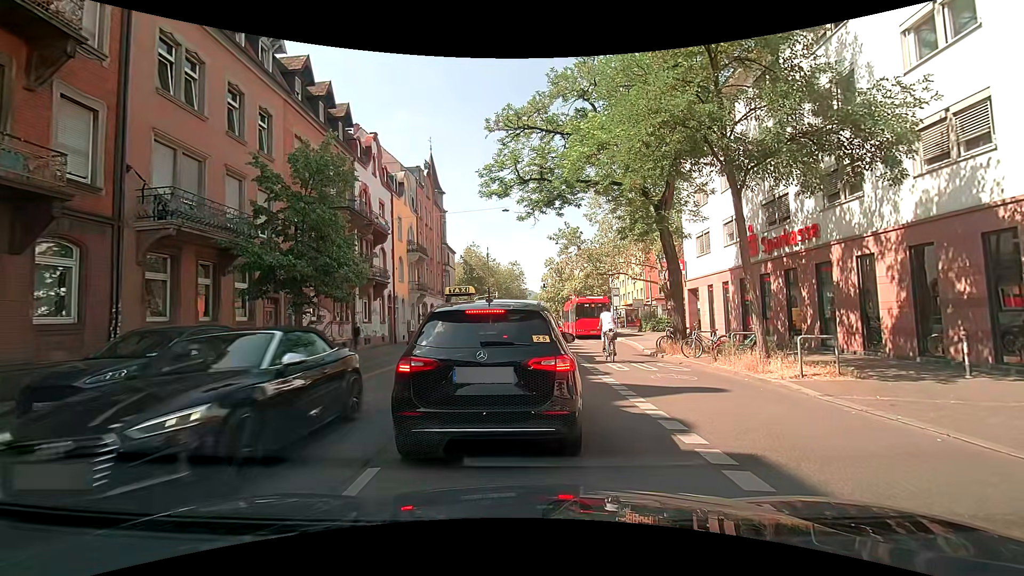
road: secondary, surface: asphalt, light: Day
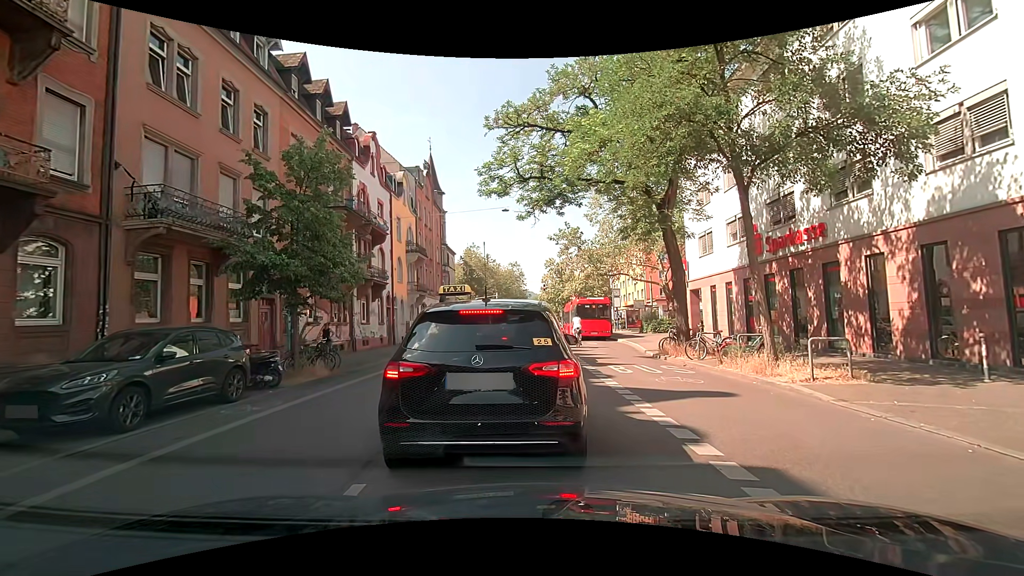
(0.0, +0.4) m; 0°
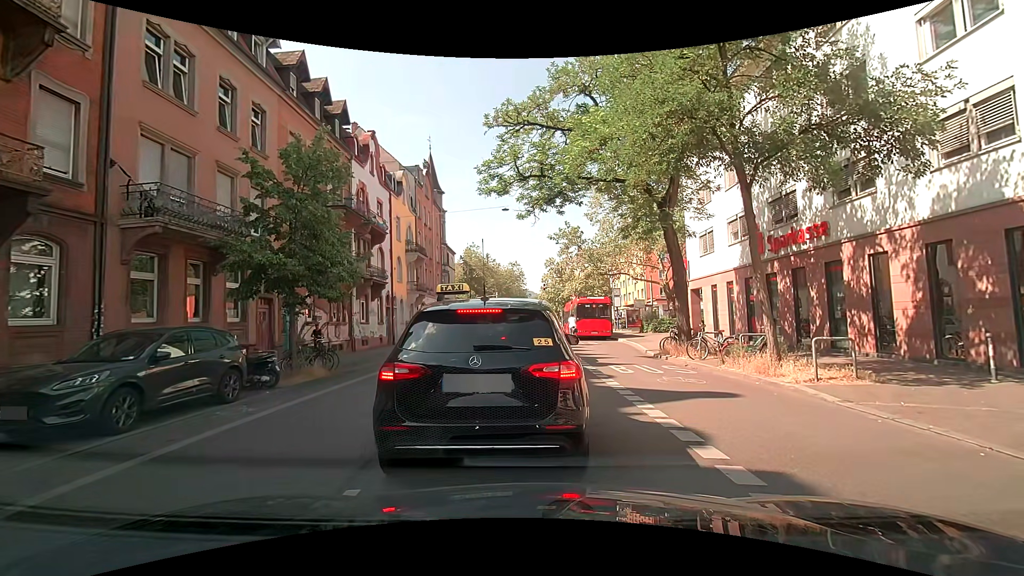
(0.0, +0.1) m; 0°
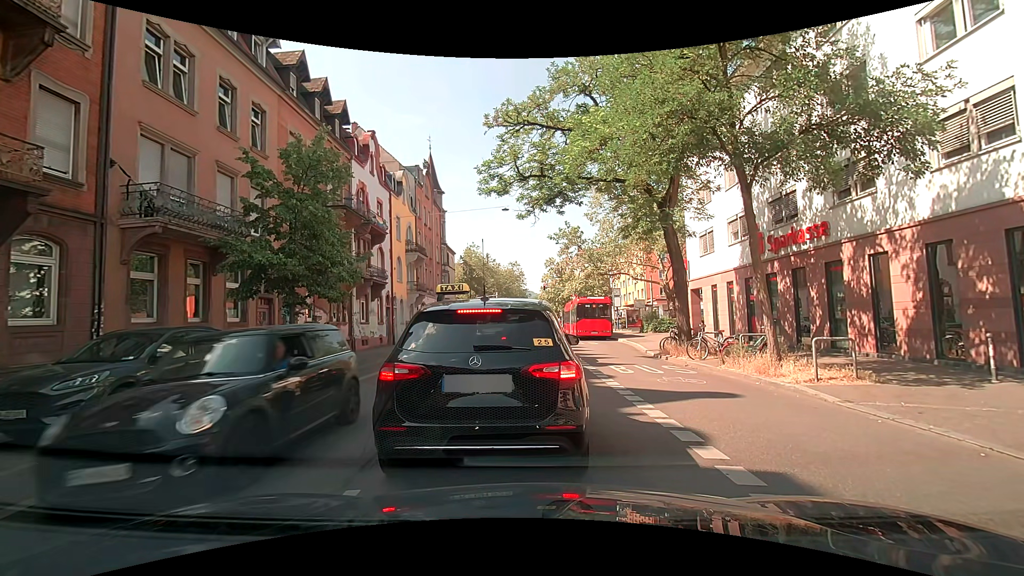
(0.0, +0.1) m; 0°
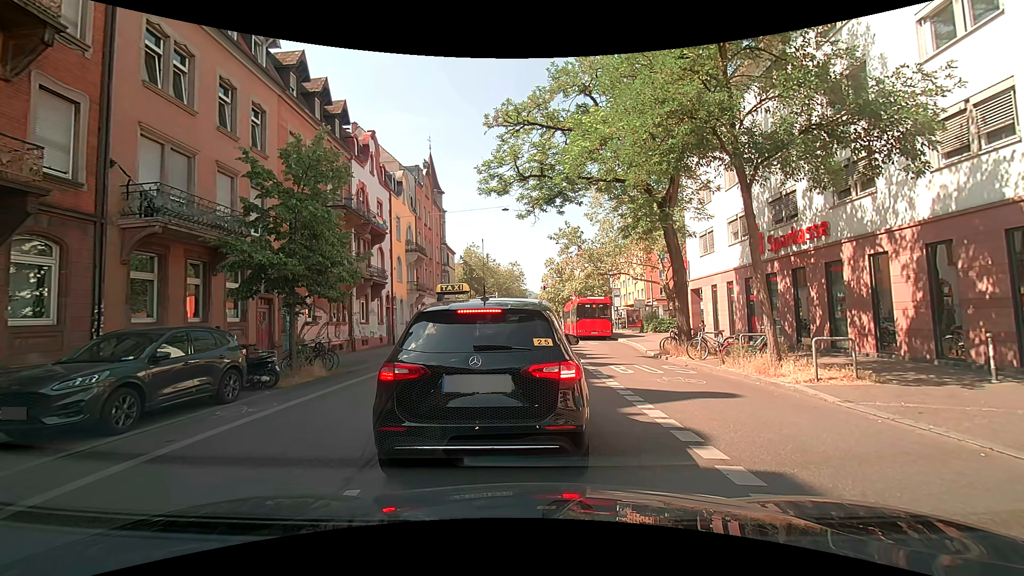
(0.0, 0.0) m; 0°
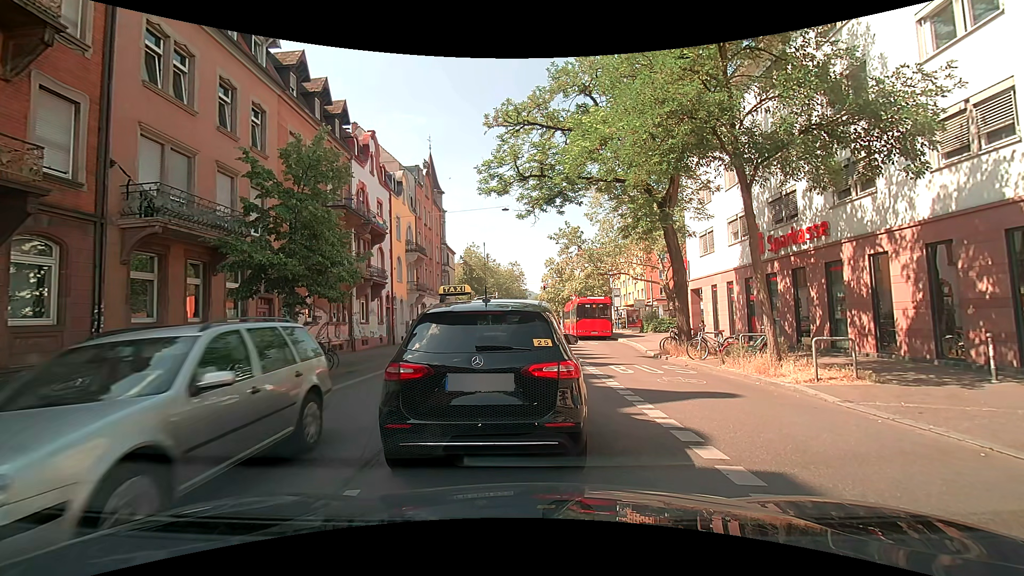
(0.0, 0.0) m; 0°
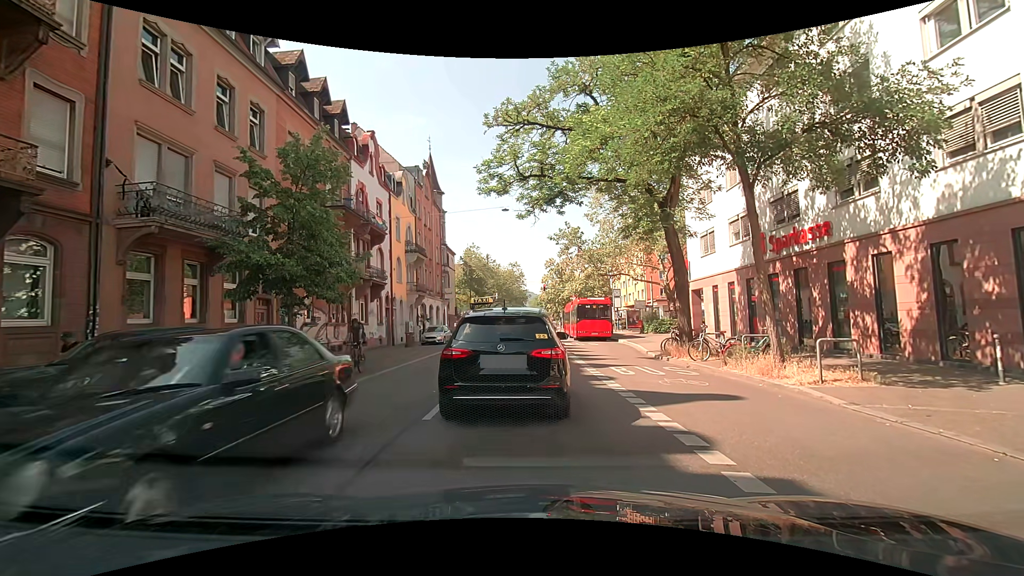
(0.0, +0.1) m; 0°
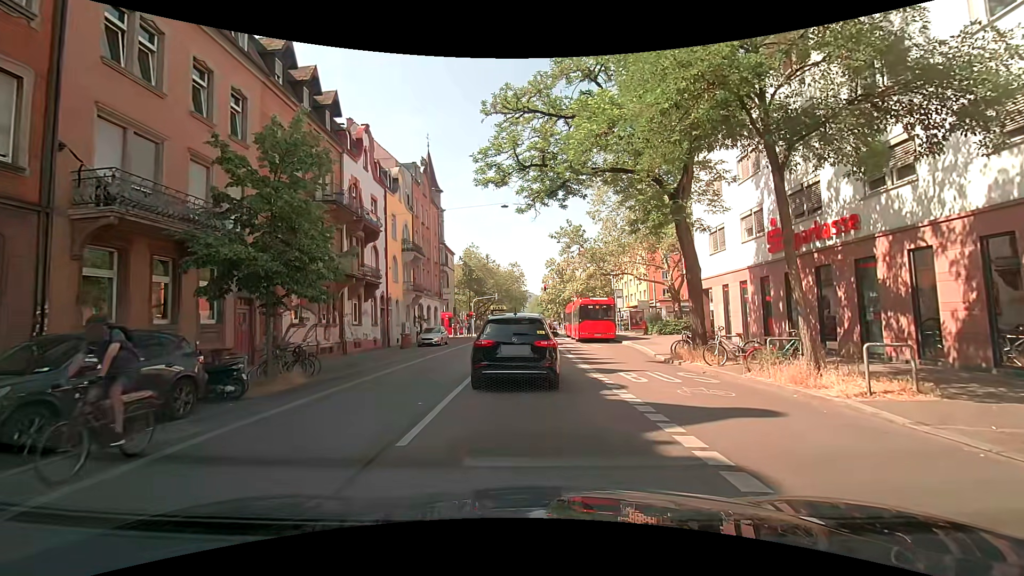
(0.0, +1.5) m; 0°
